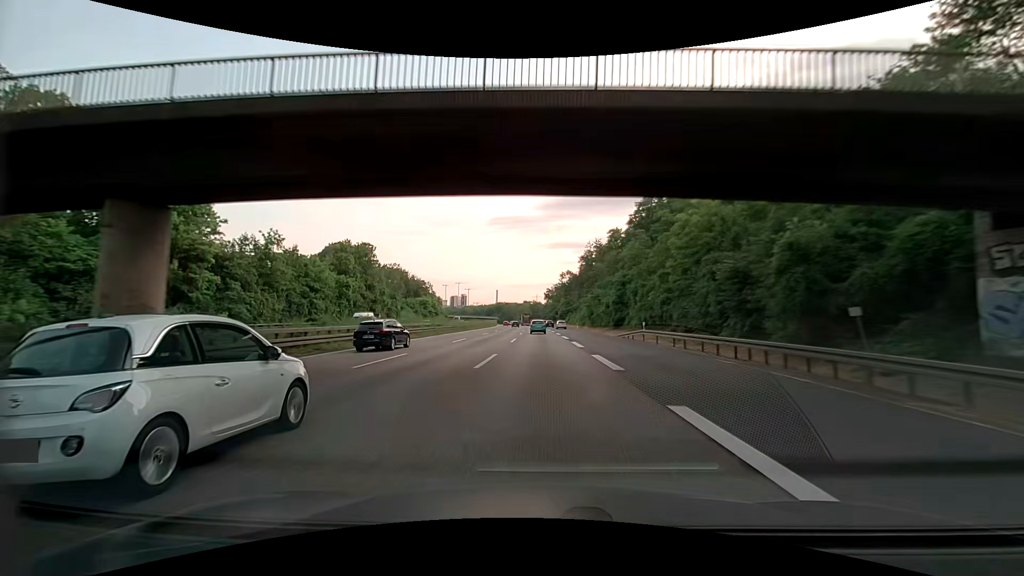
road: motorway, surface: asphalt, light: Day
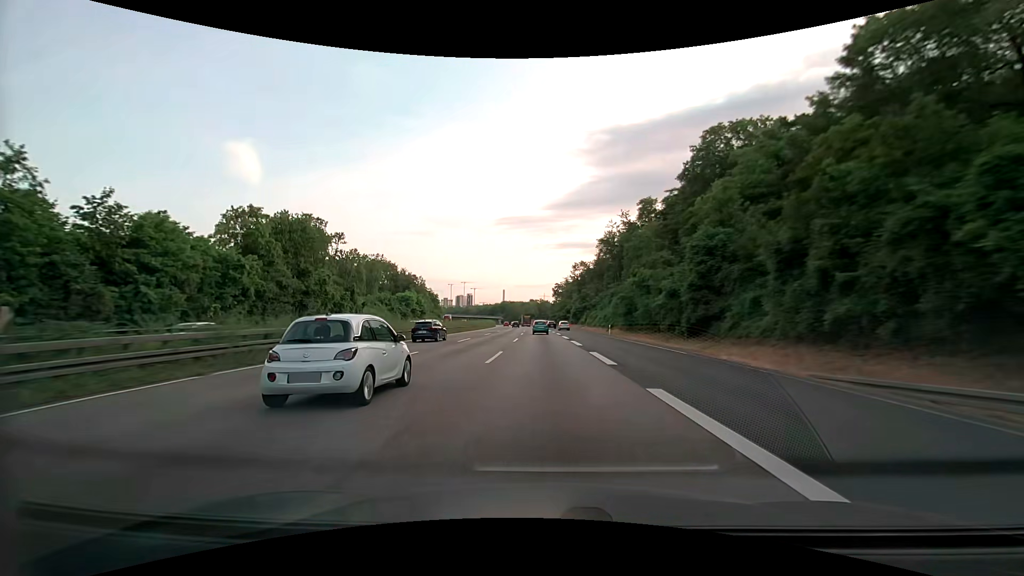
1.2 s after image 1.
(0.0, +34.0) m; -1°
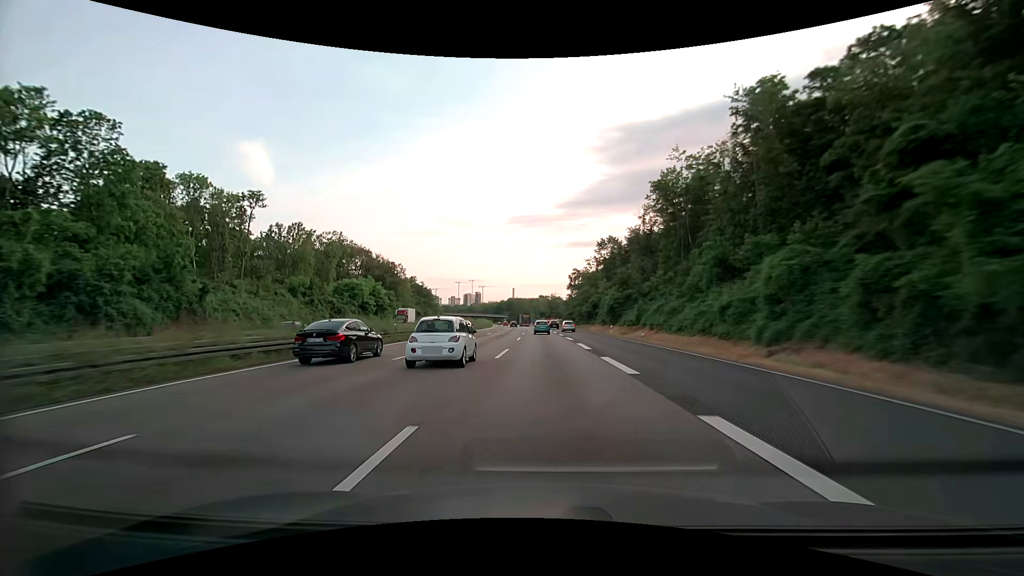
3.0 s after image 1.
(-0.5, +50.8) m; -1°
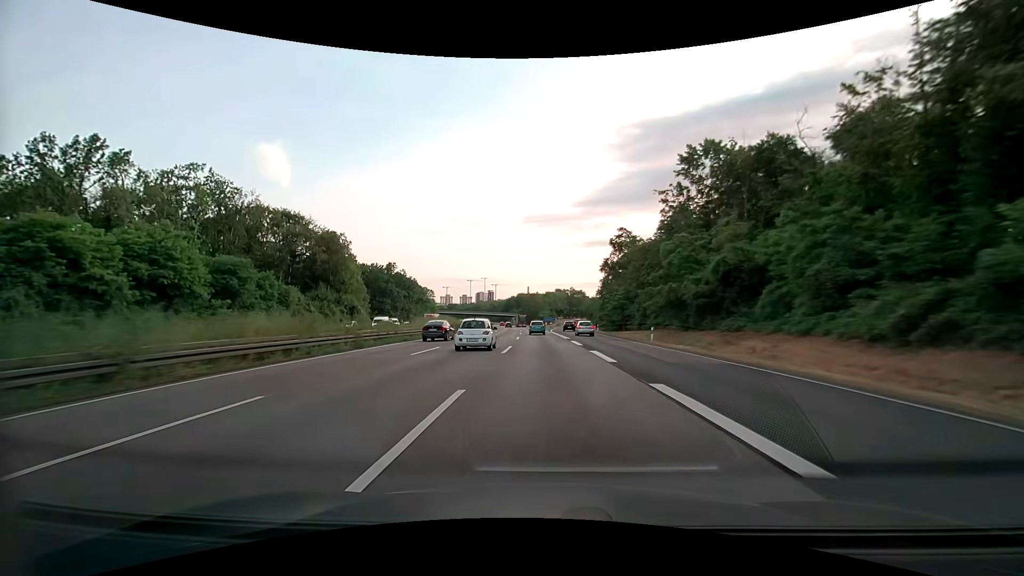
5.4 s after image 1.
(-1.1, +67.7) m; -2°
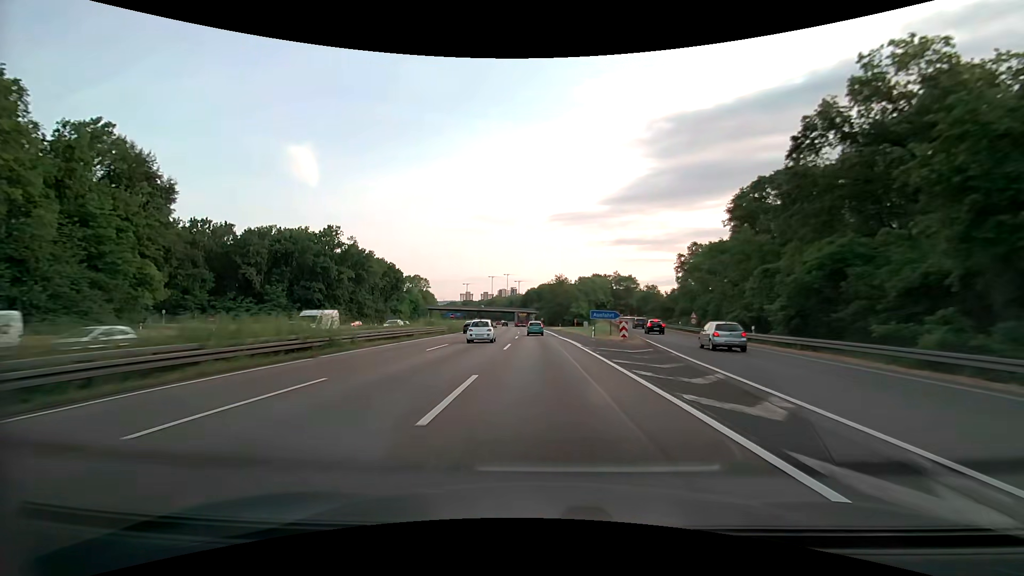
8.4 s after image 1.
(-1.9, +84.8) m; -3°
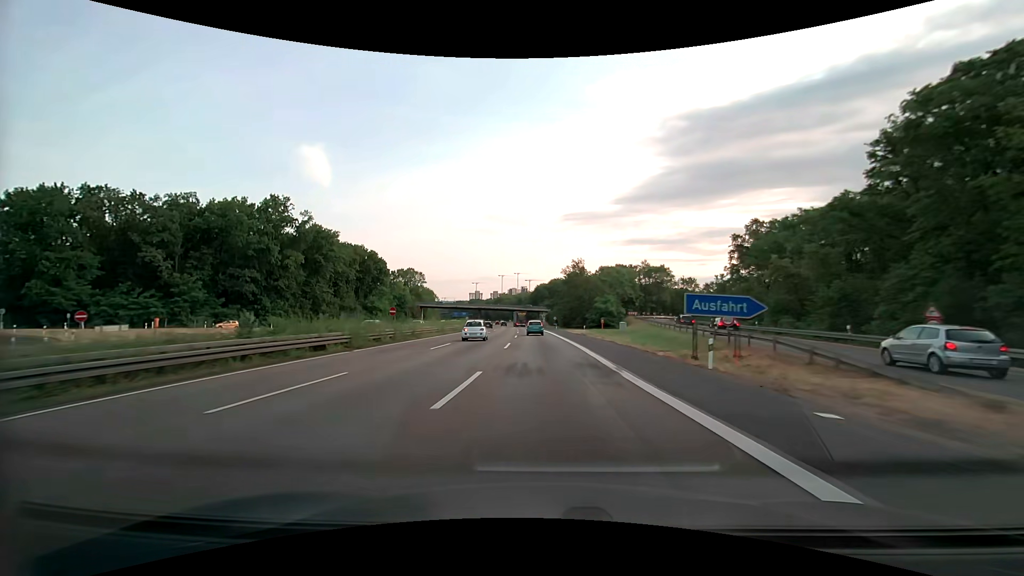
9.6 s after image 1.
(-0.3, +33.9) m; -1°
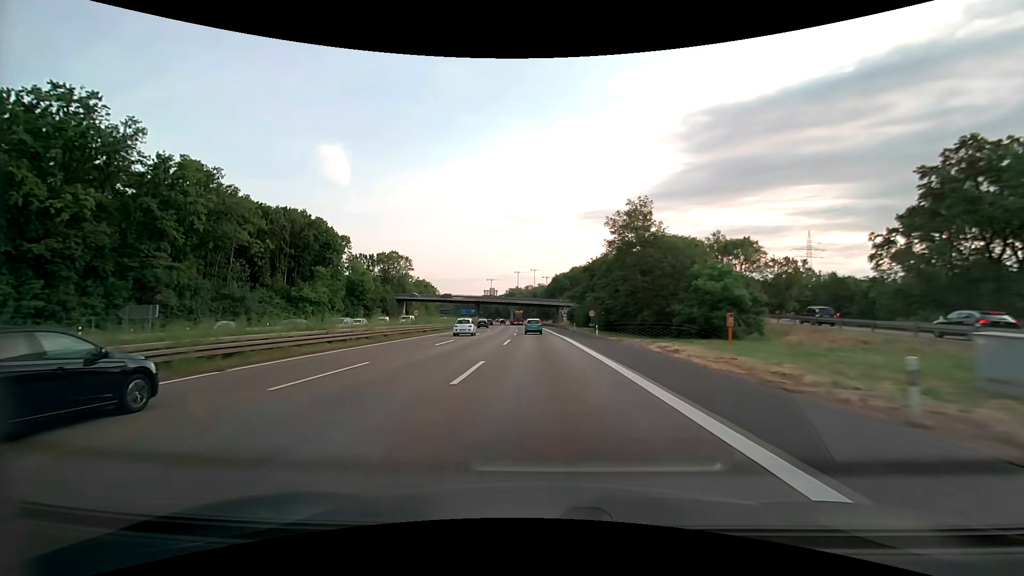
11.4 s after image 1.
(-1.0, +50.8) m; -2°
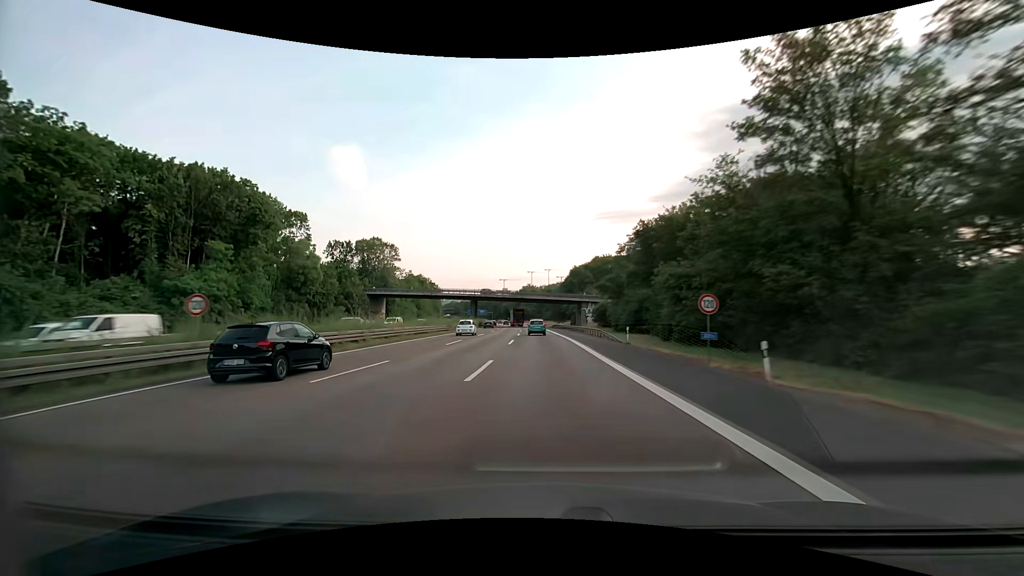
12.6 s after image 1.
(-0.5, +33.8) m; -2°
(0, +10) (0, +20) (0, +30) (-1, +40) (-1, +50) (-1, +60) (-2, +70) (-2, +80) (-3, +90) (-4, +100) m
